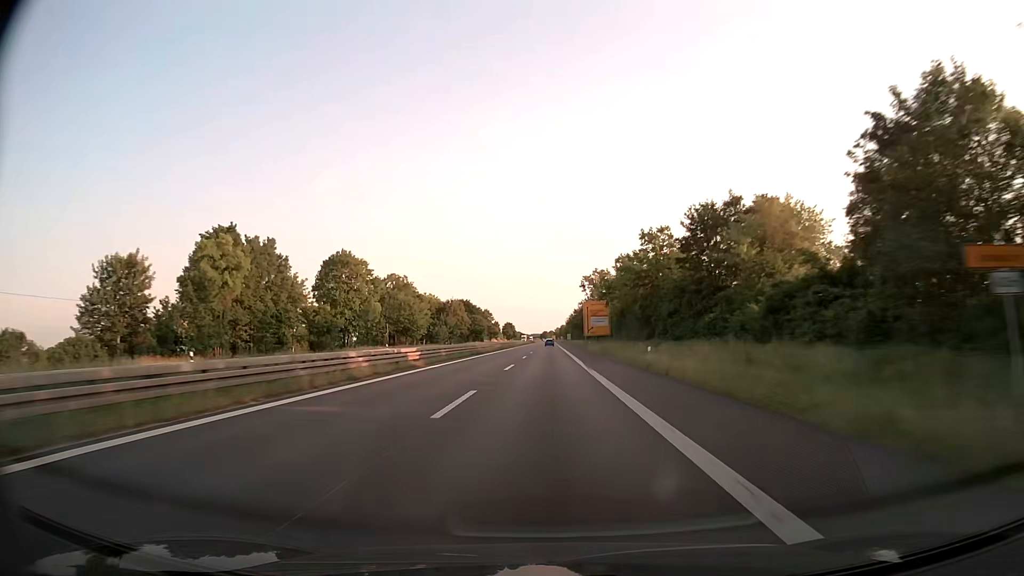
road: trunk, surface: asphalt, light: Day
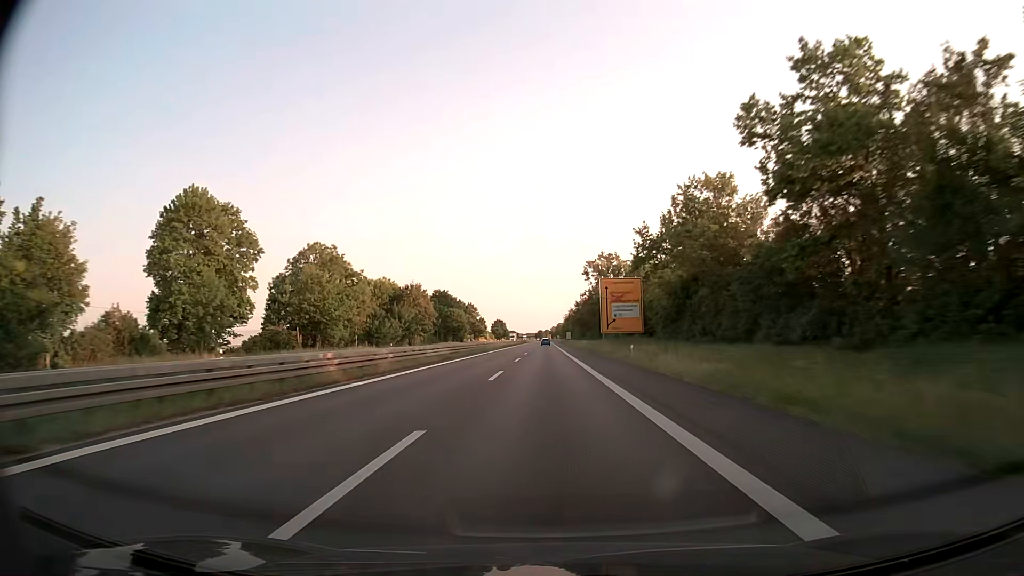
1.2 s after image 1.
(0.0, +43.9) m; 0°
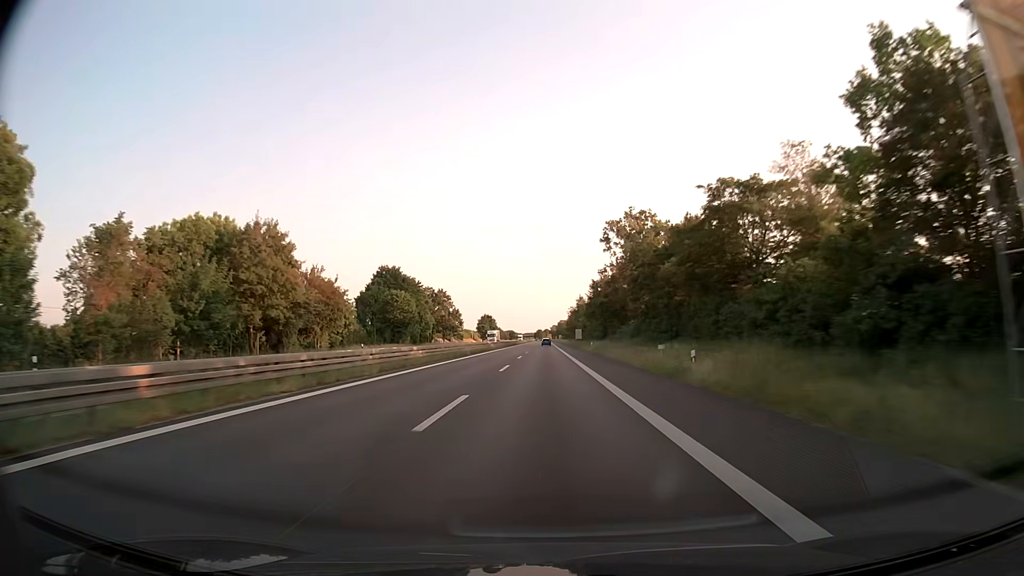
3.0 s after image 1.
(-0.1, +66.0) m; 0°
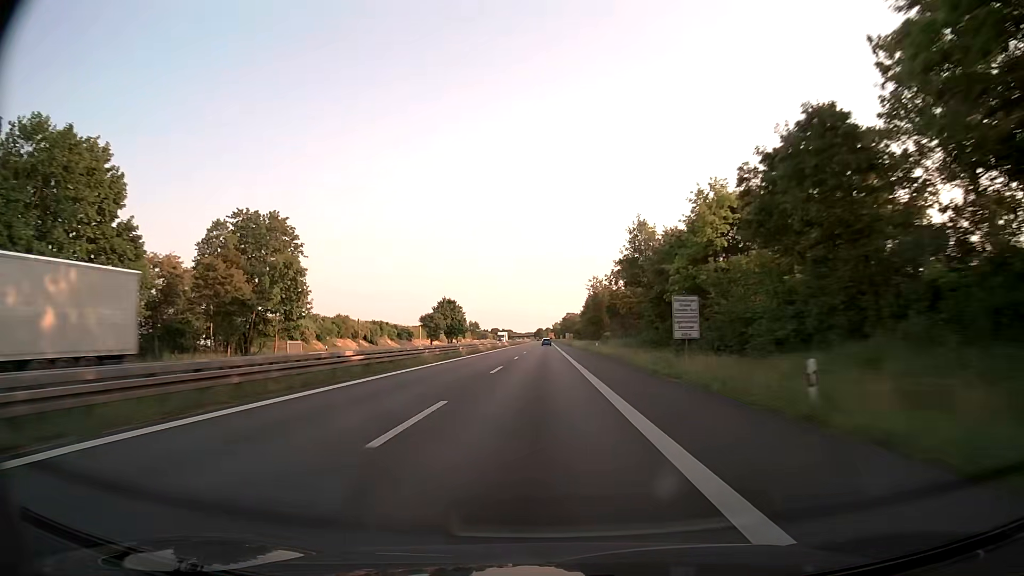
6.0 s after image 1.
(+0.1, +109.6) m; 0°
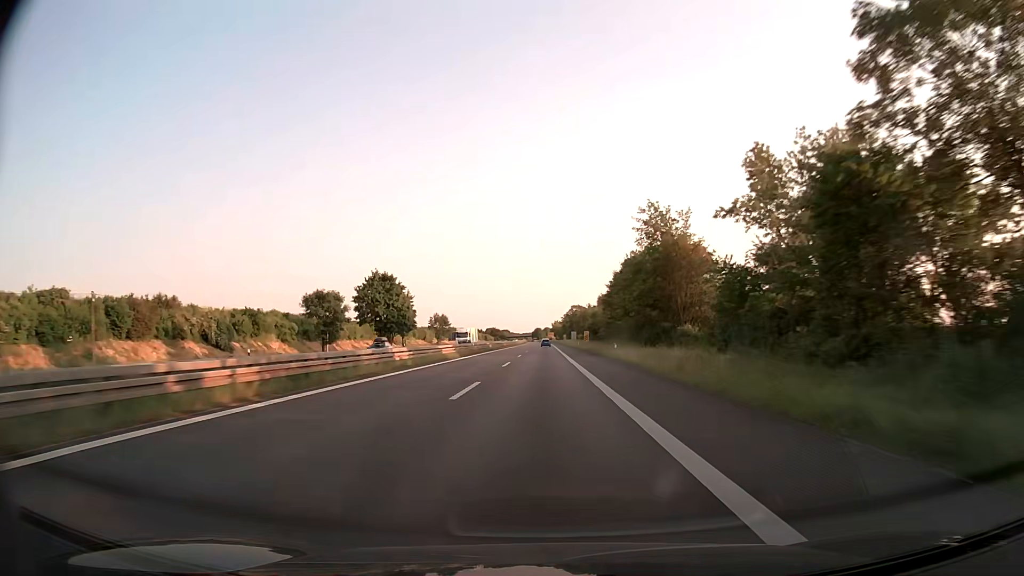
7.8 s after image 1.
(-0.1, +65.5) m; 0°
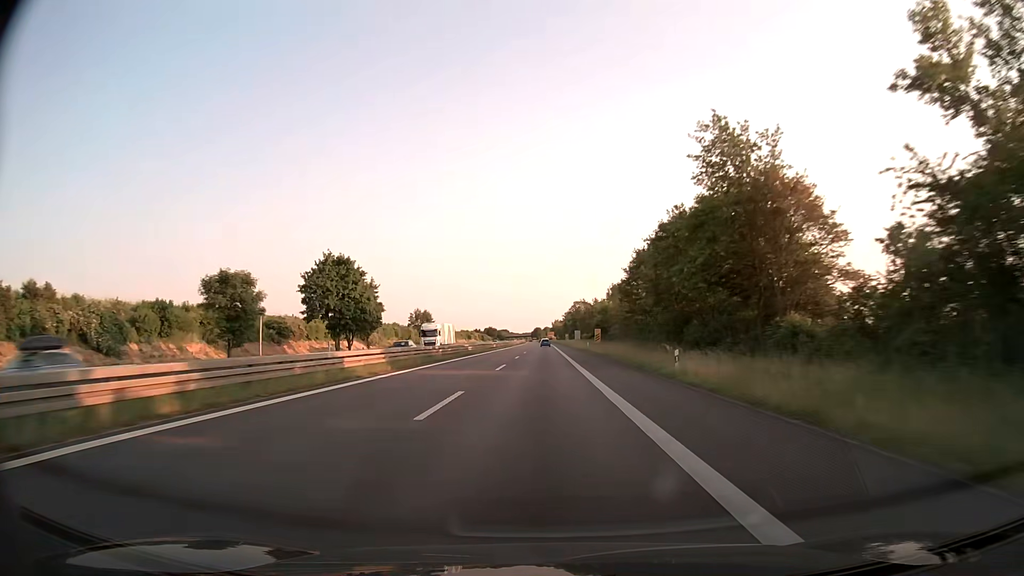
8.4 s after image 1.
(0.0, +21.9) m; 0°
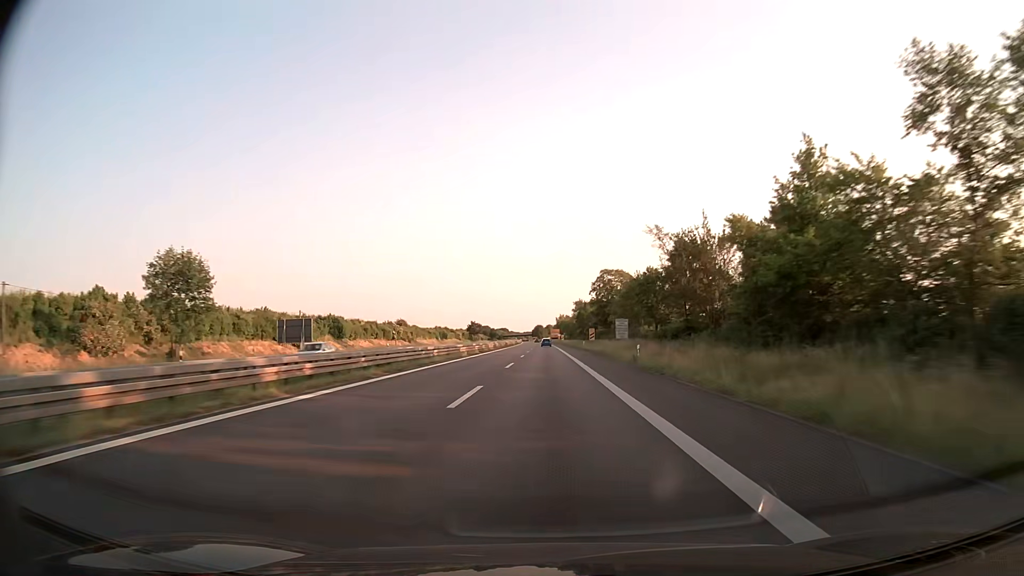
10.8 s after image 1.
(-0.2, +88.2) m; 0°
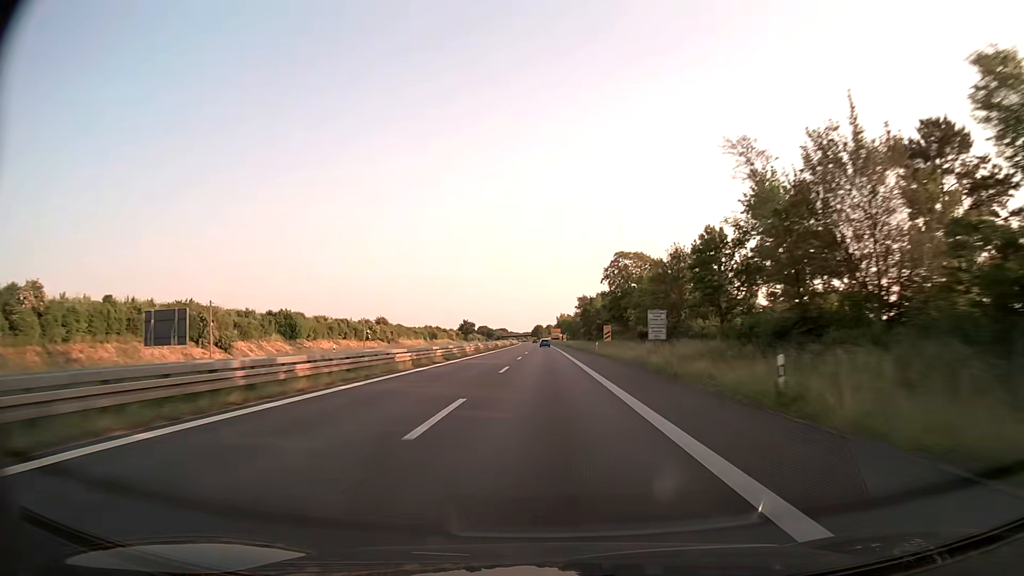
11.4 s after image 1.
(0.0, +22.2) m; 0°
(0, +10) (0, +20) (0, +30) (0, +40) (0, +50) (0, +60) (0, +70) (0, +80) (0, +90) (-1, +100) m
